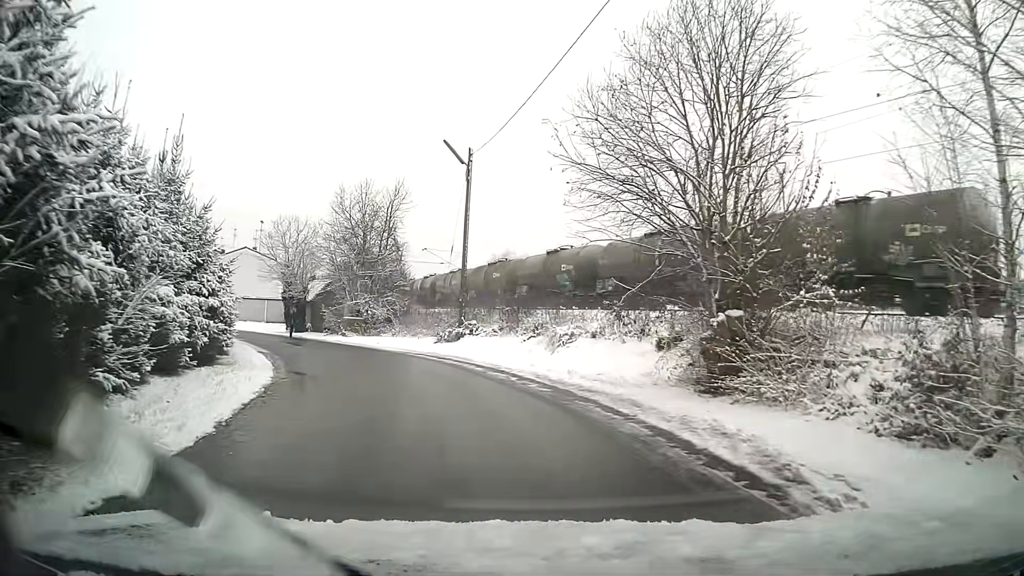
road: residential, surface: asphalt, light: Day
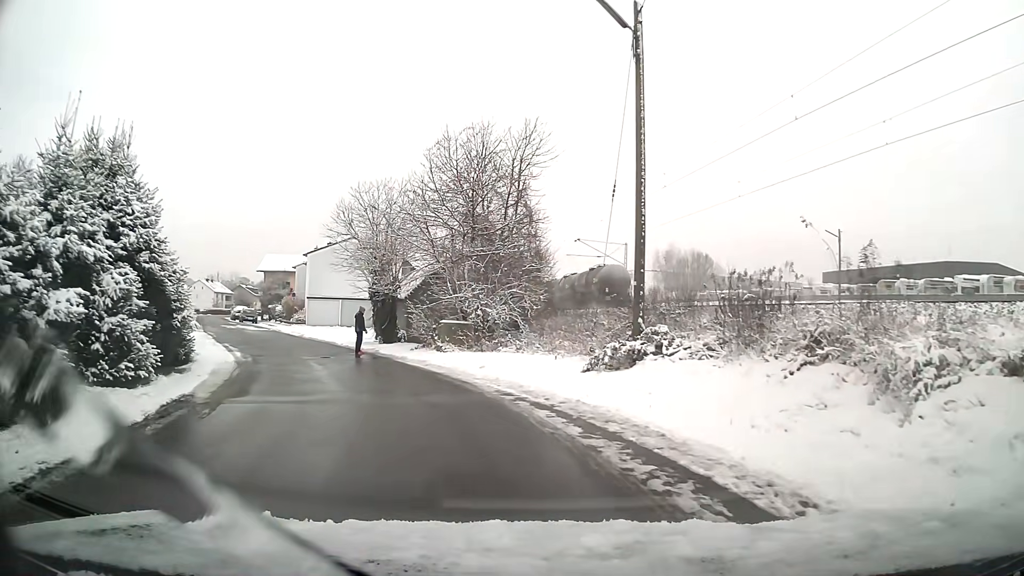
(-1.5, +13.7) m; -14°
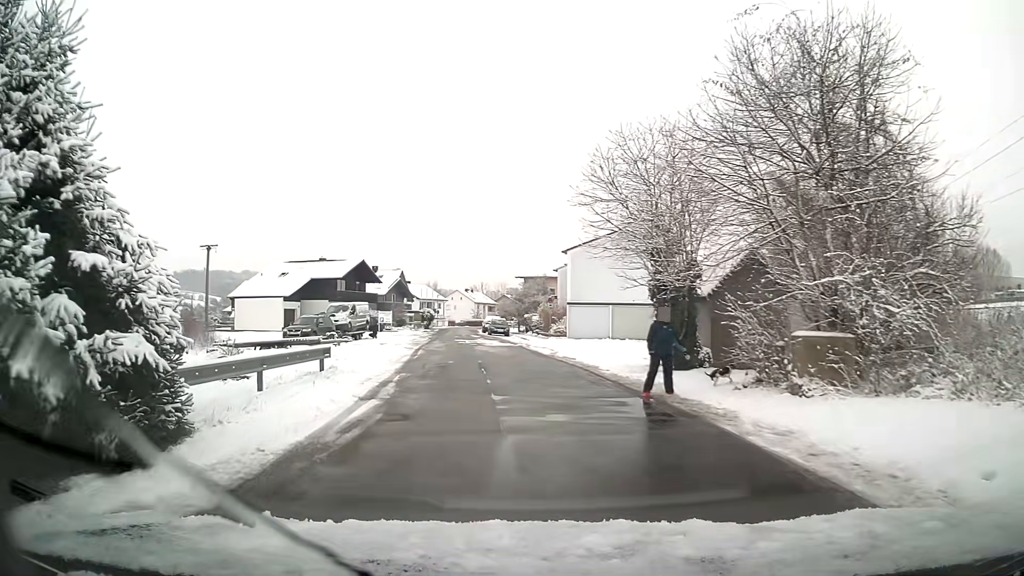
(-2.4, +11.5) m; -23°
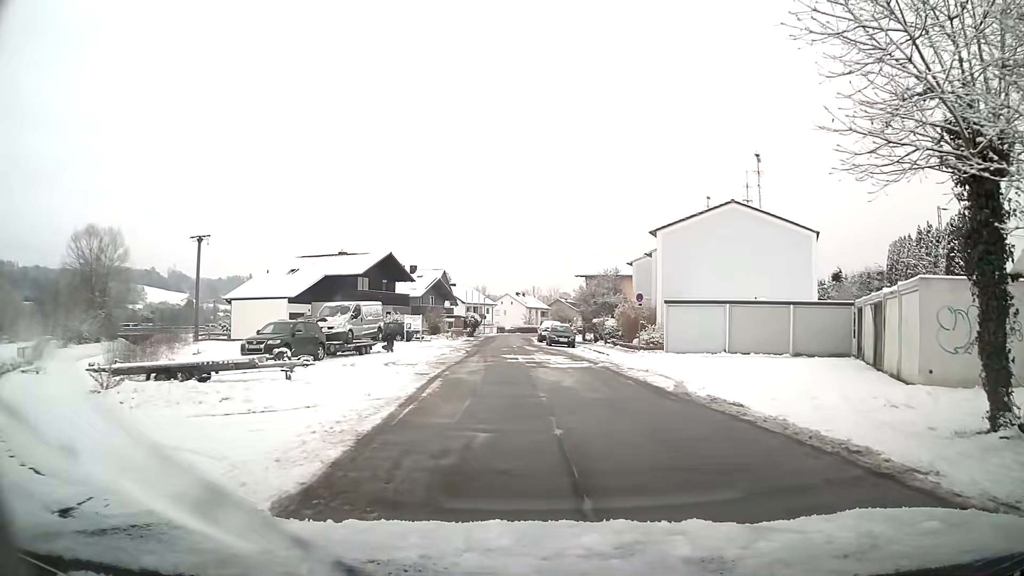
(-0.8, +13.8) m; -2°
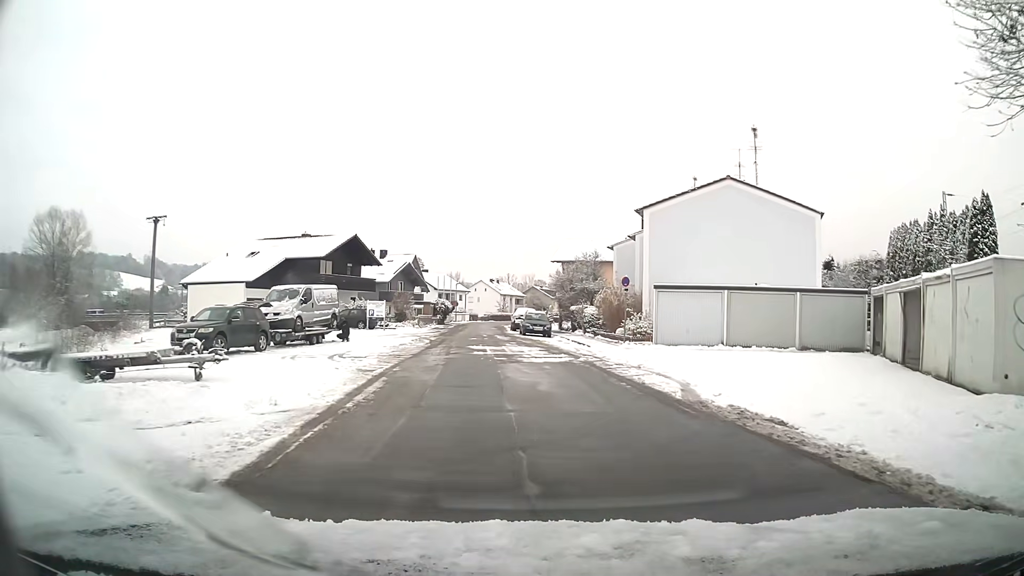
(+0.1, +3.7) m; +2°
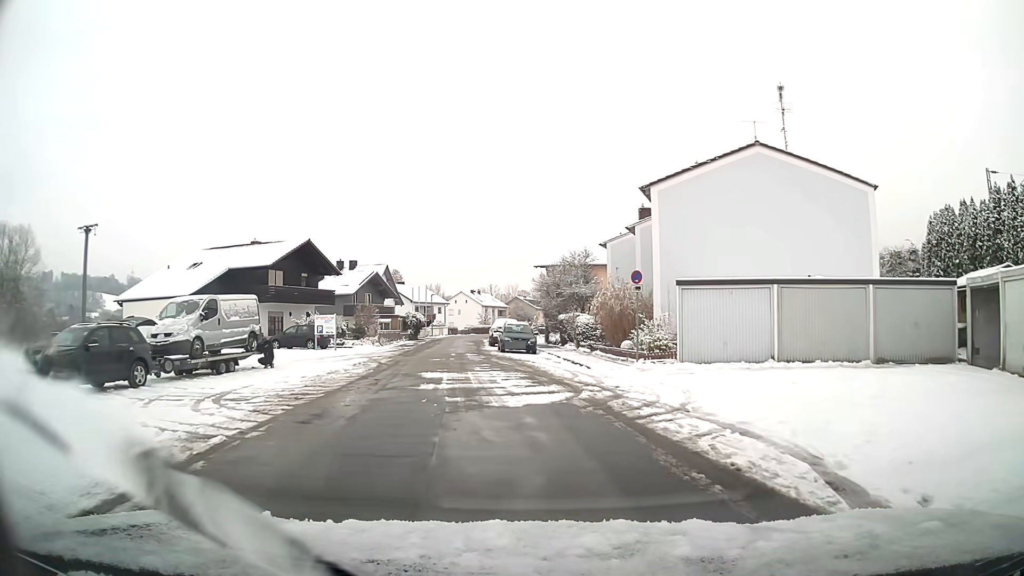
(+0.1, +7.6) m; 0°
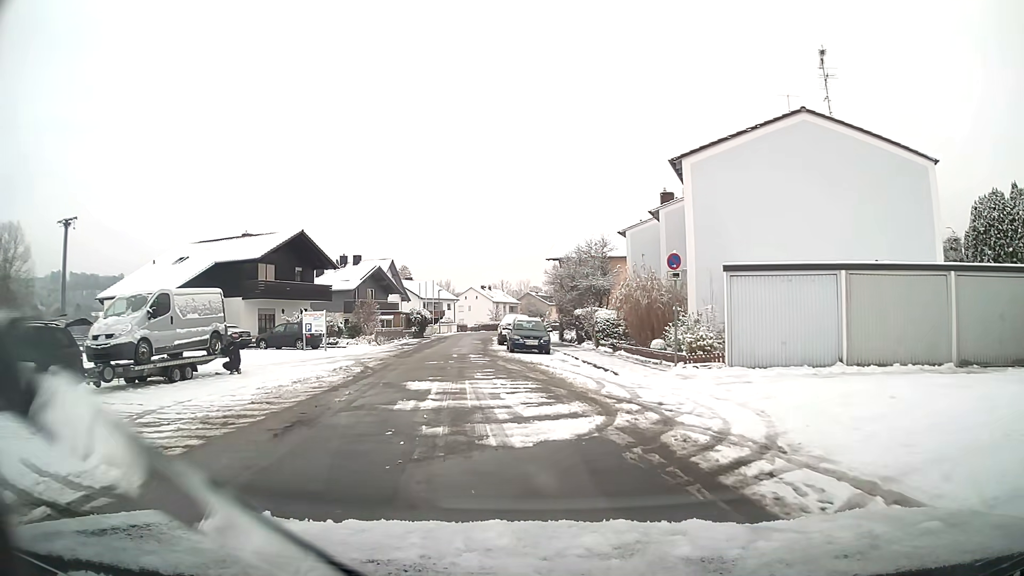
(0.0, +3.8) m; -2°
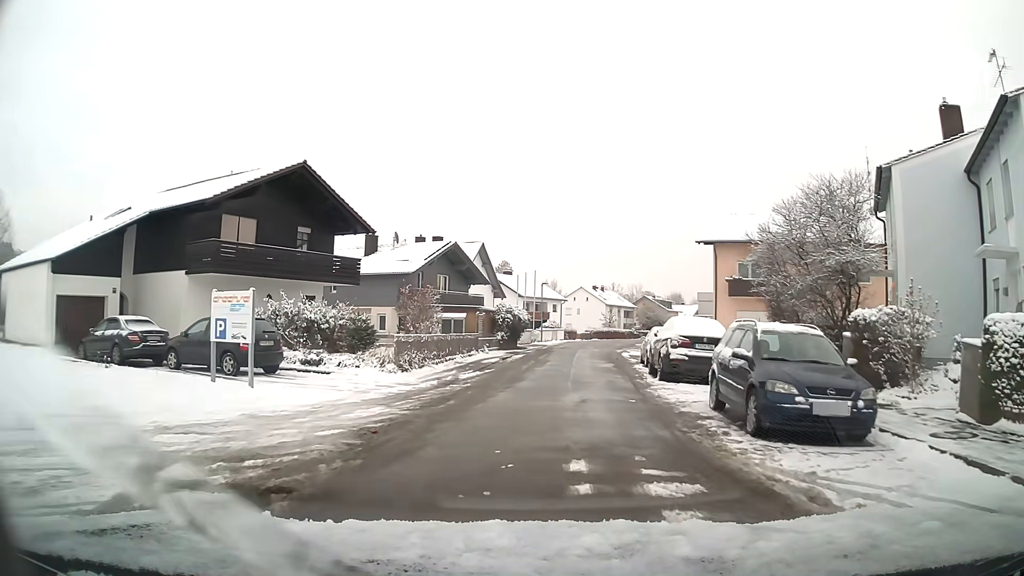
(-1.9, +19.6) m; -7°
(0, +10) (+1, +20) (+2, +30) (+3, +40) (+5, +50) (+7, +59) (+9, +69) (+12, +79) (+15, +88) (+19, +98) m
